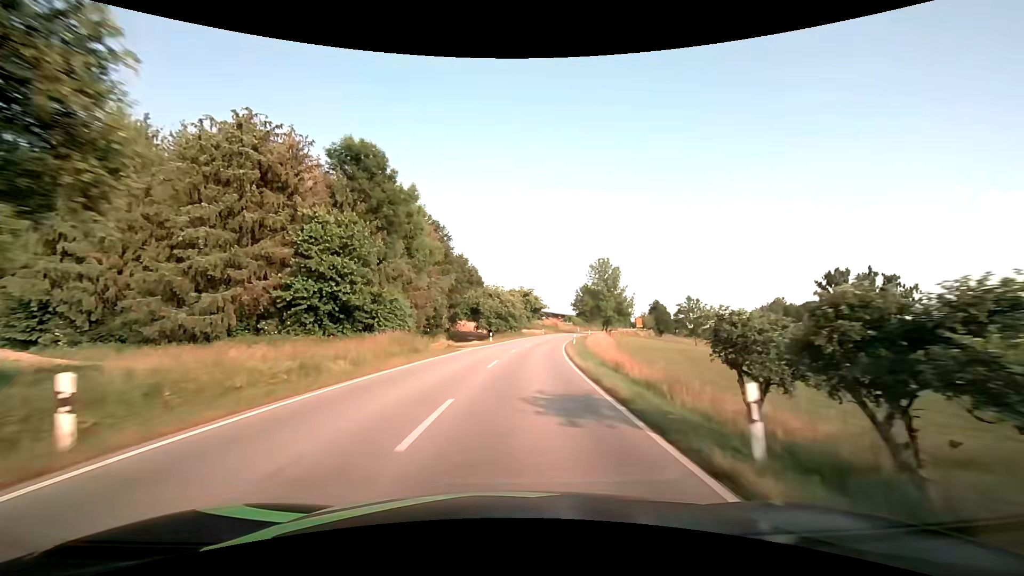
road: secondary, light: Day
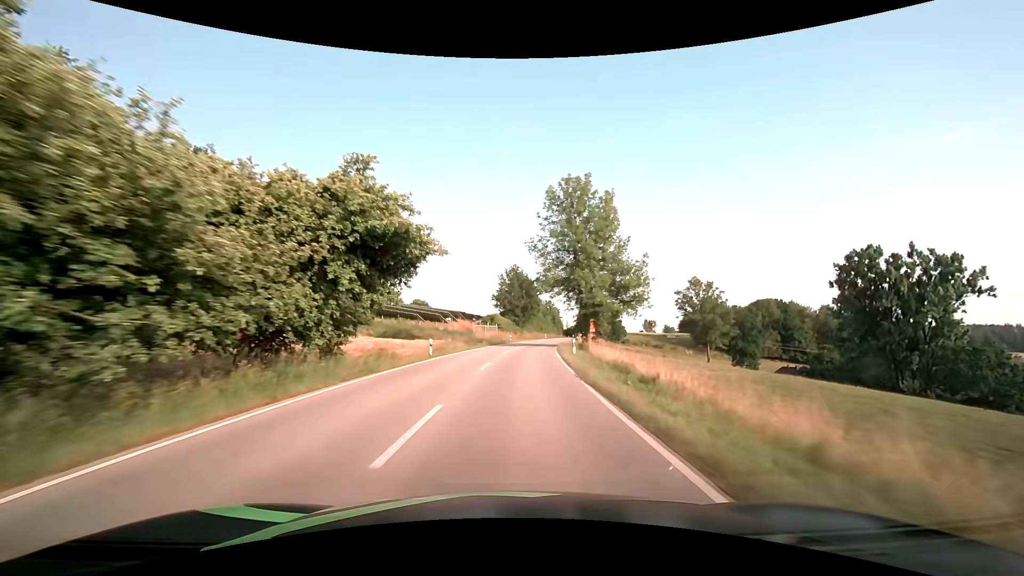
(+5.2, +60.2) m; +10°
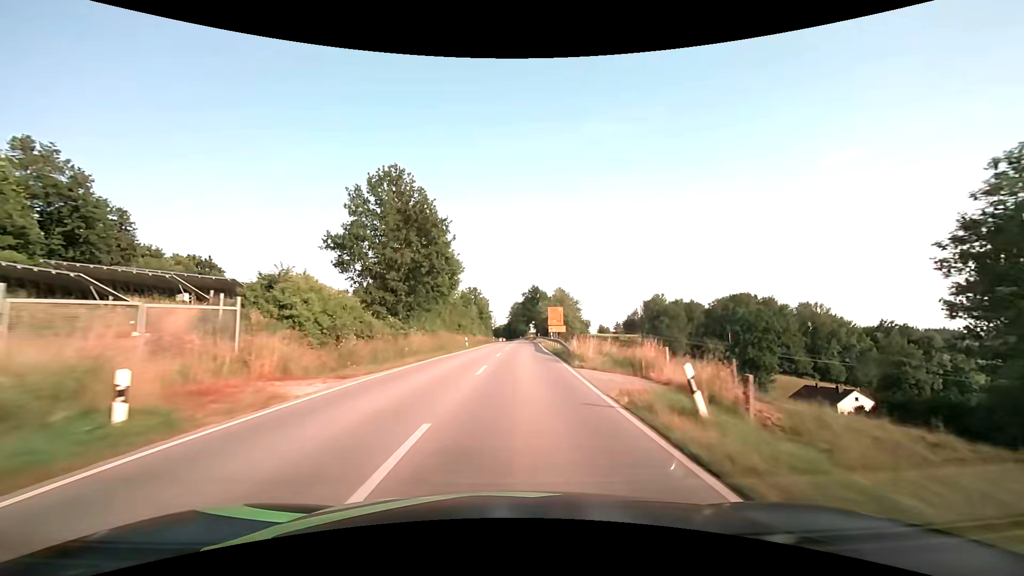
(+4.6, +61.4) m; +9°
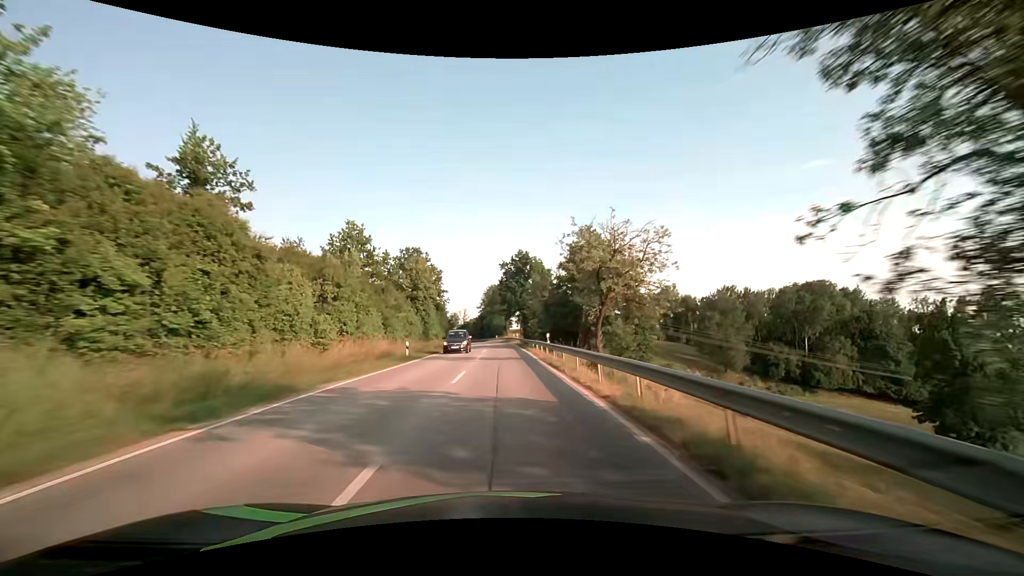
(+2.3, +62.3) m; +3°
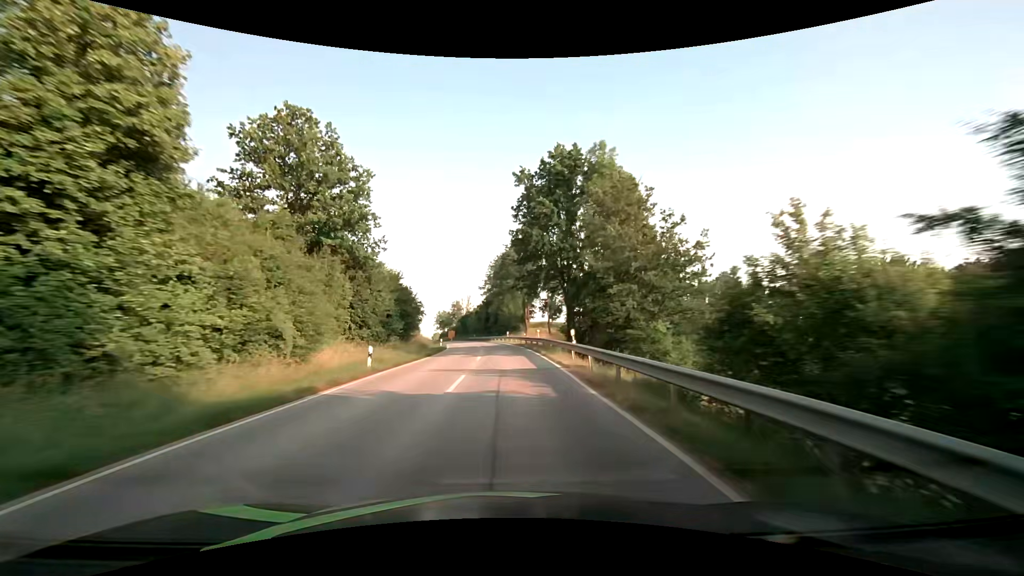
(-0.6, +50.0) m; -2°
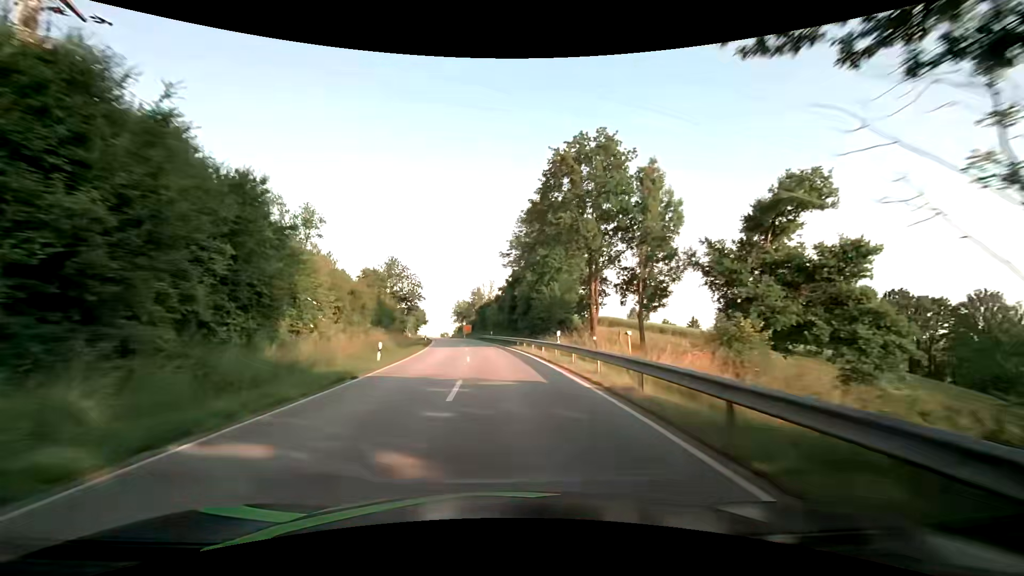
(-0.8, +37.6) m; -3°
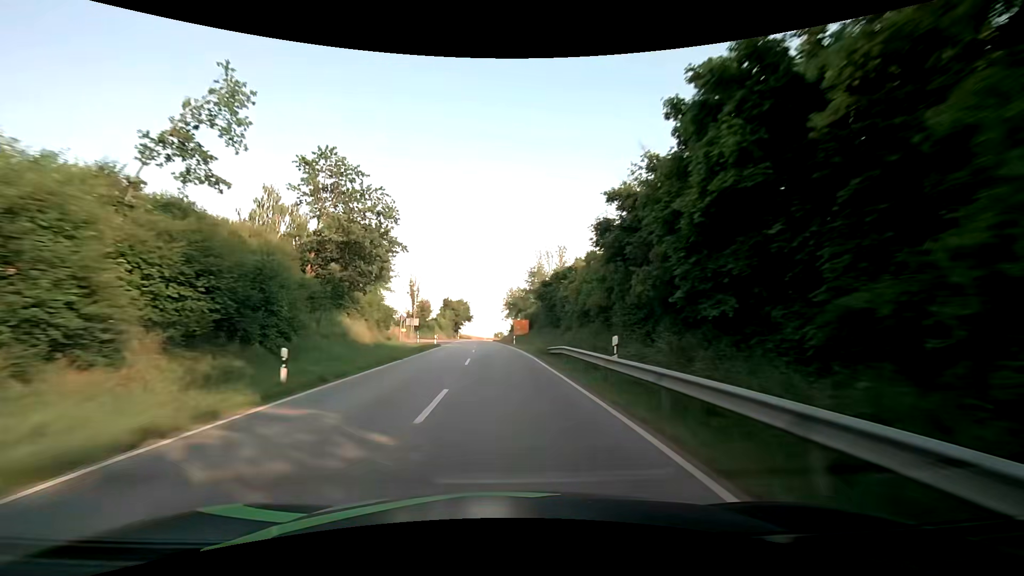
(-3.0, +50.2) m; -7°
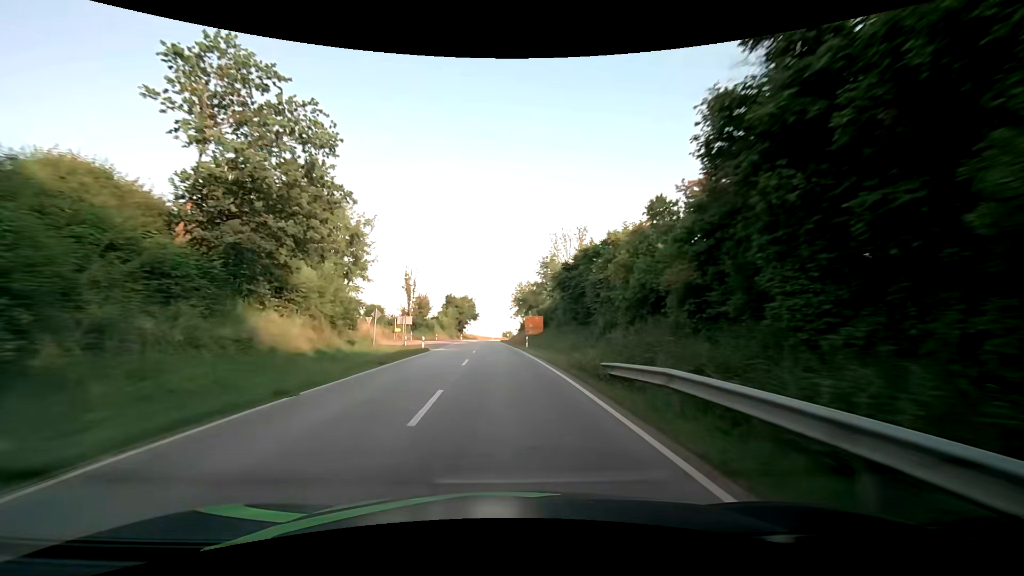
(-0.1, +12.6) m; -1°
(0, +10) (0, +20) (0, +30) (-1, +40) (-1, +50) (-2, +60) (-2, +70) (-3, +80) (-3, +90) (-3, +100) m
